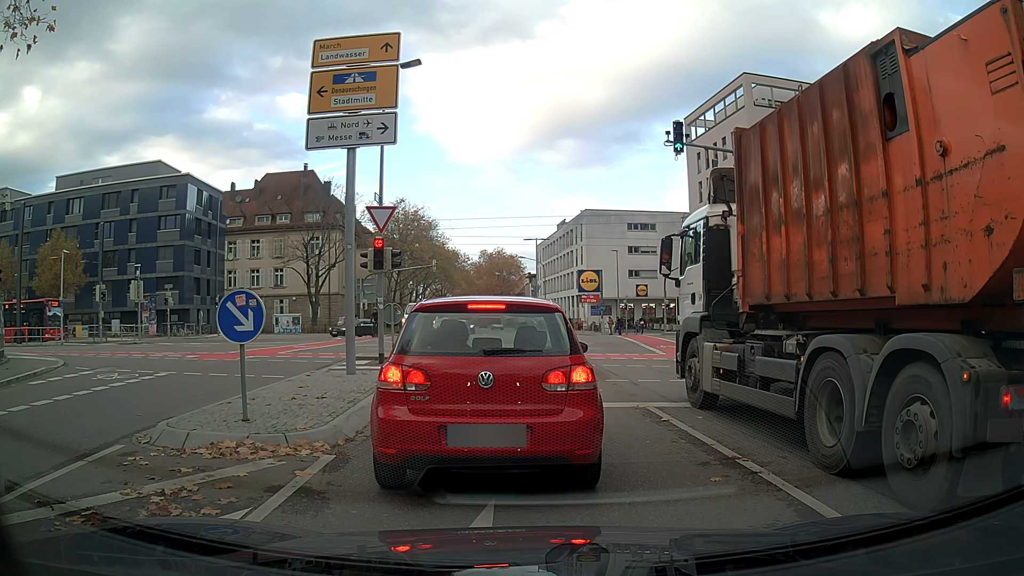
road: tertiary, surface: asphalt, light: Day
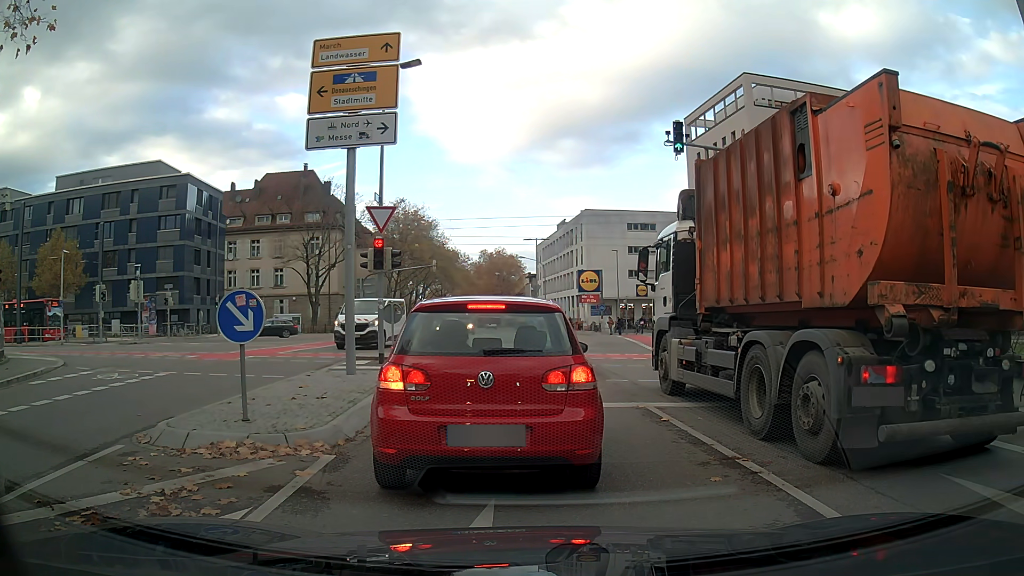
(0.0, 0.0) m; 0°
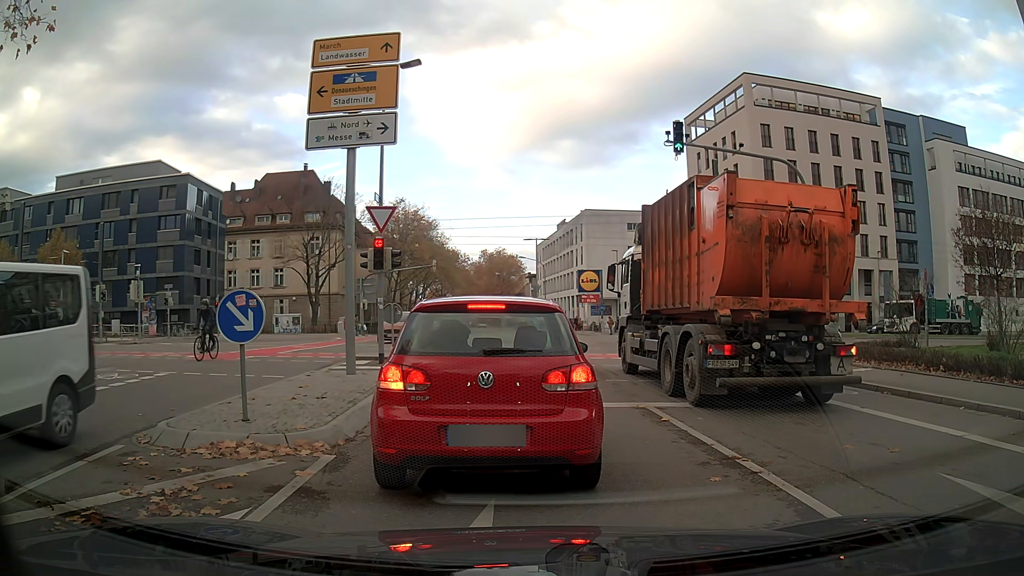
(0.0, 0.0) m; 0°
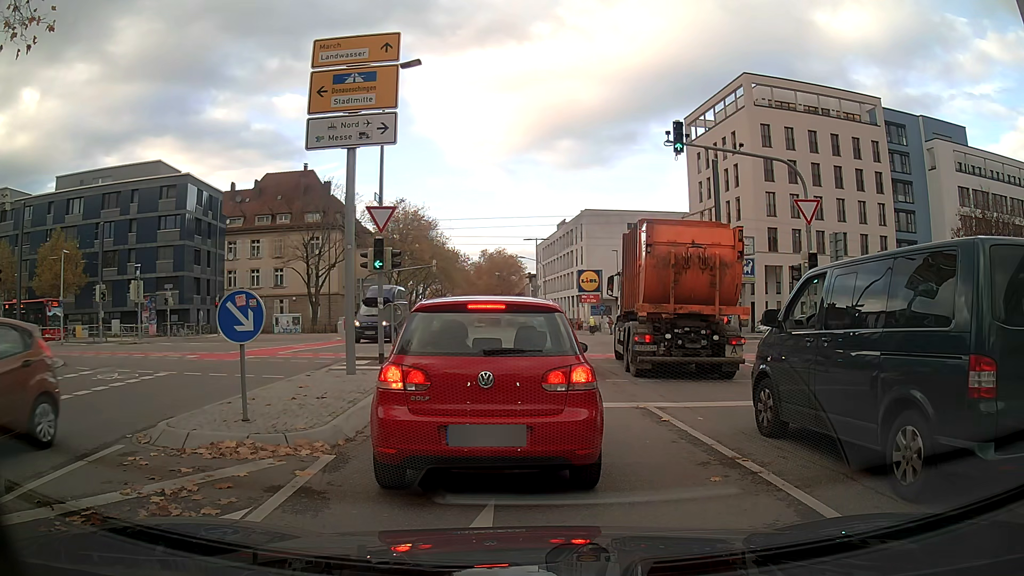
(0.0, 0.0) m; 0°
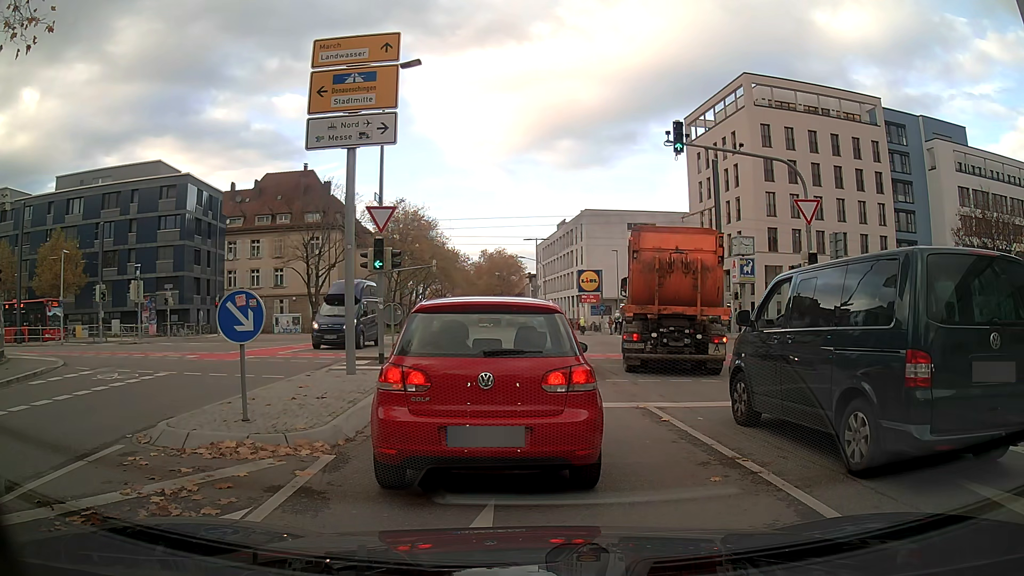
(0.0, 0.0) m; 0°
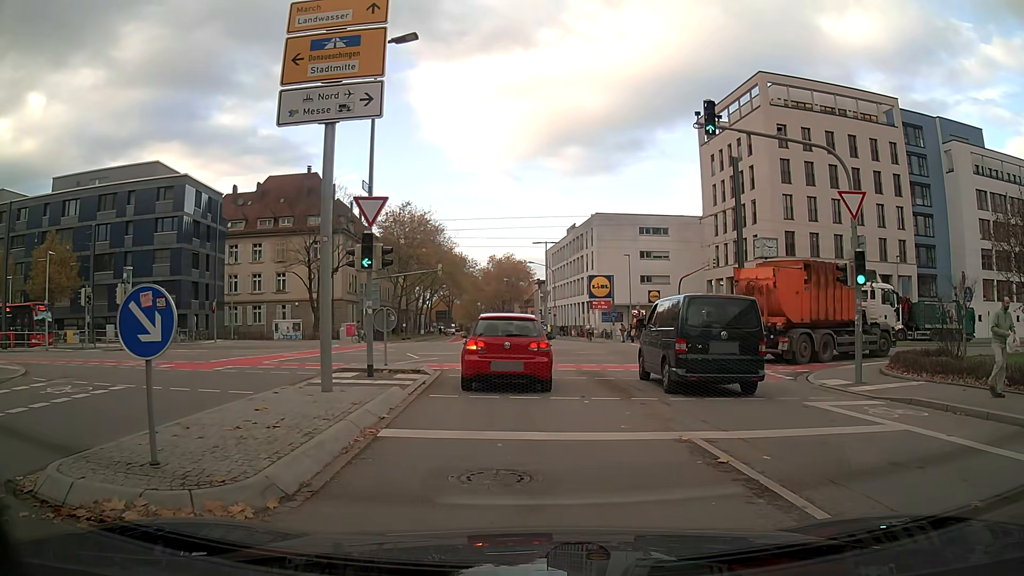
(-0.1, +2.5) m; -3°
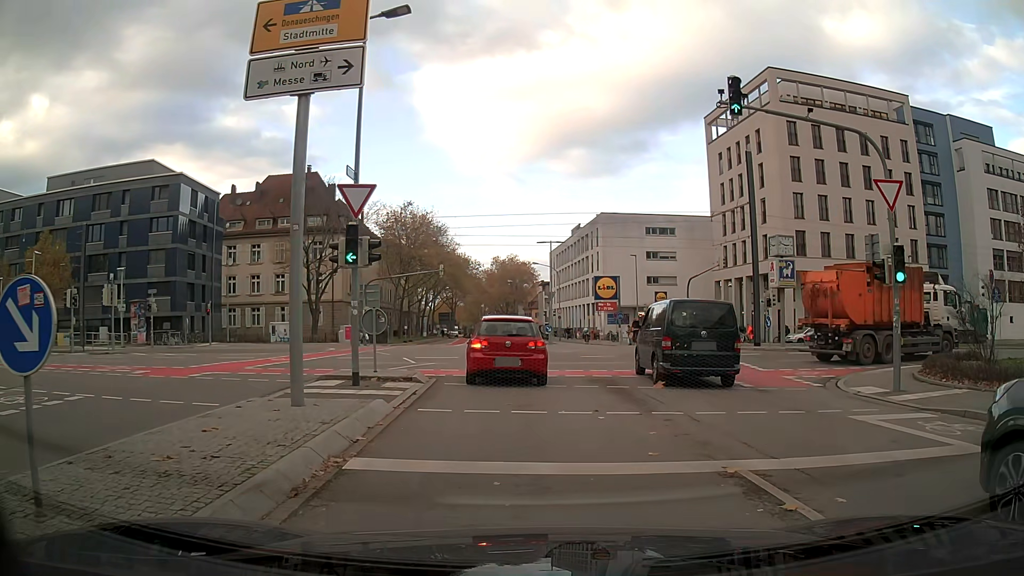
(0.0, +1.8) m; -1°
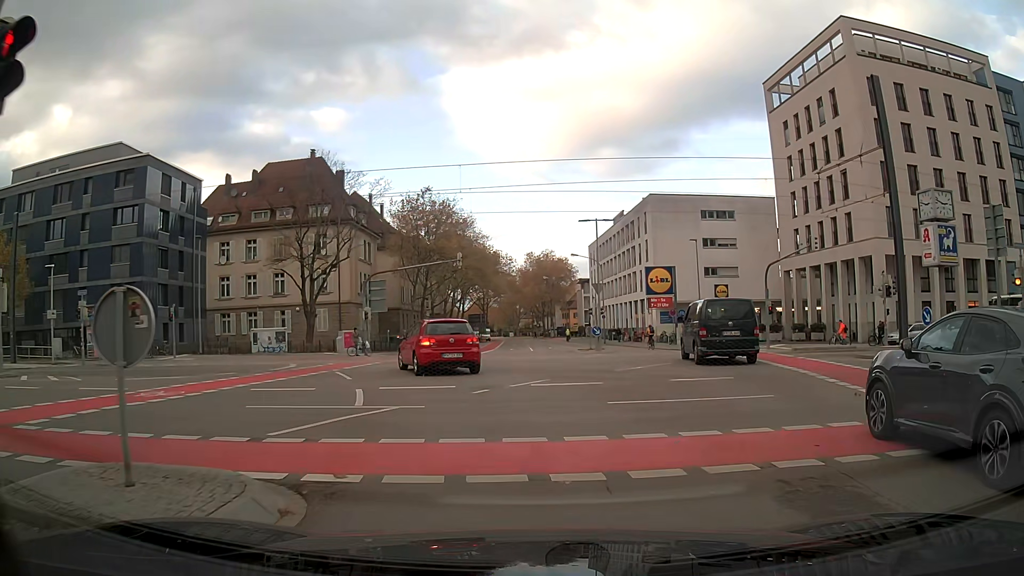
(-0.3, +11.6) m; -3°
(-1, +10) (-4, +19) (-10, +27) (-19, +31) (-29, +33) (-39, +32) (-49, +32) (-59, +31) (-69, +31) (-79, +31) m
